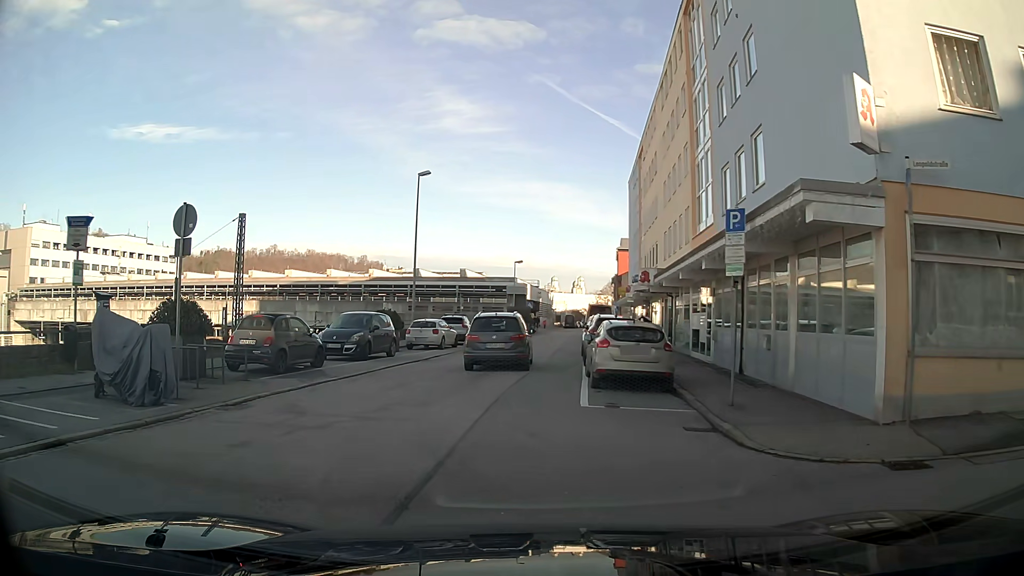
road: residential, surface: asphalt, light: Day
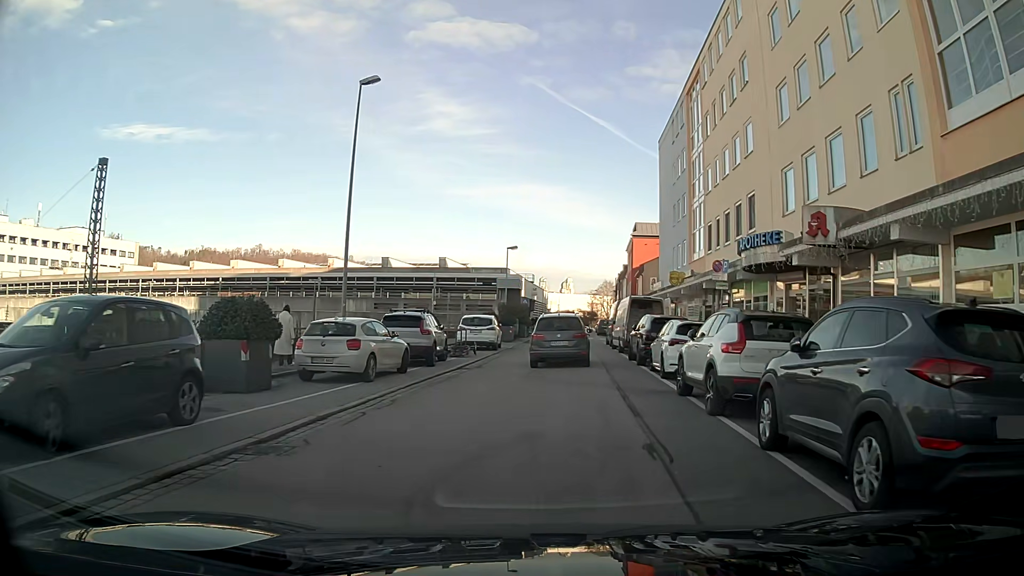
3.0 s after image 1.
(-0.5, +17.1) m; +3°
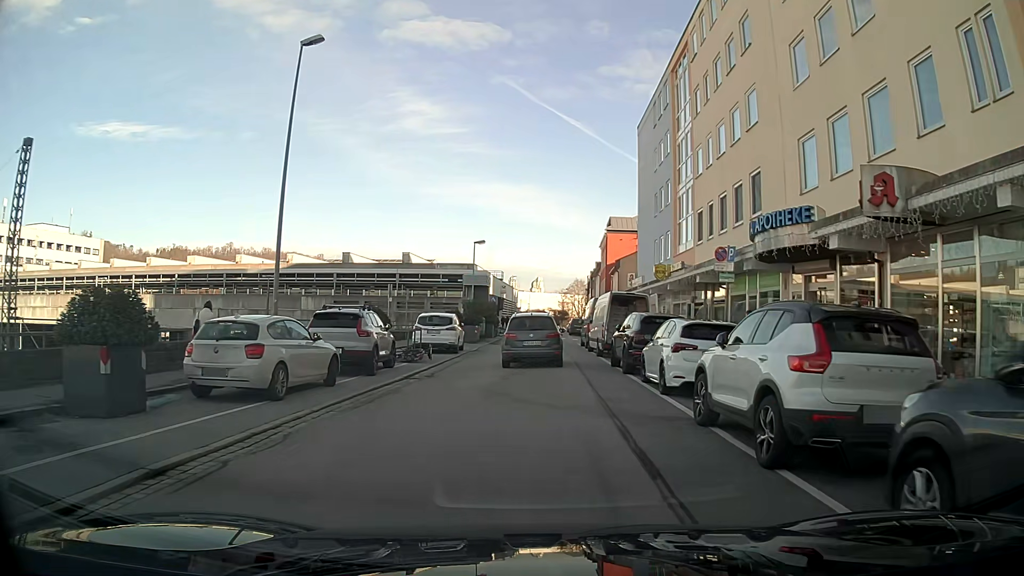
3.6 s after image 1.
(+0.1, +3.9) m; +2°
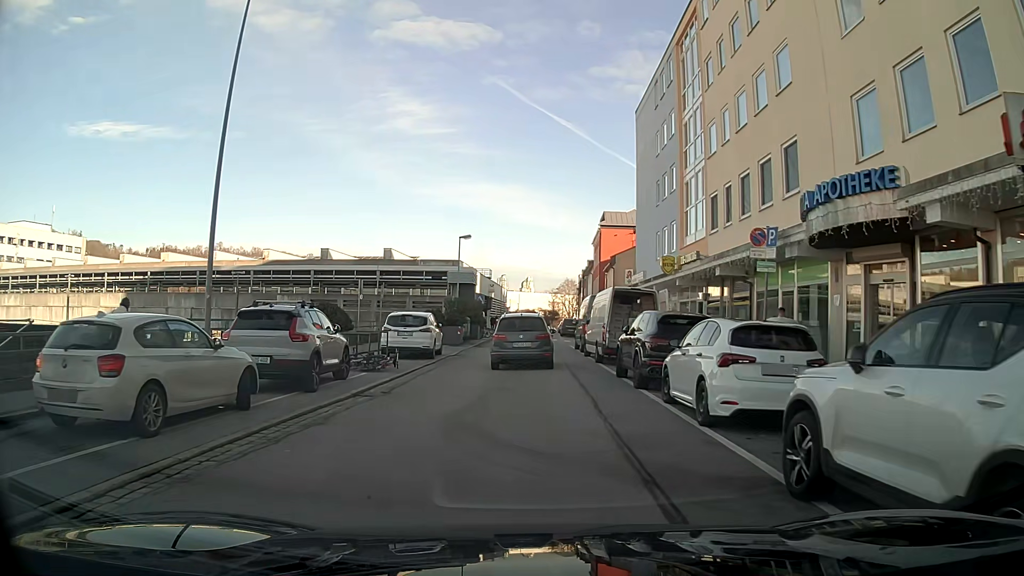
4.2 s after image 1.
(0.0, +3.9) m; +1°
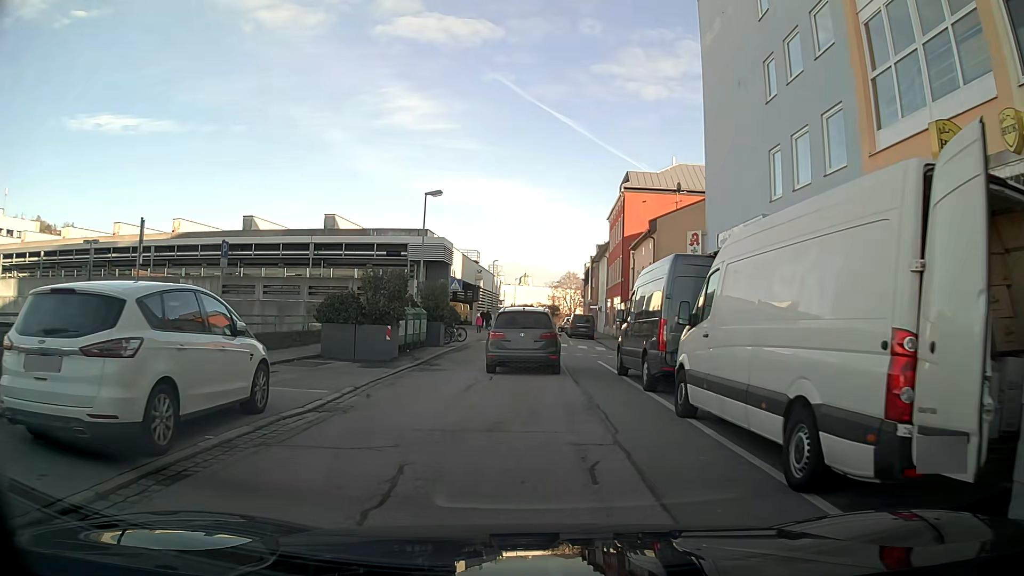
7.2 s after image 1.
(+0.2, +17.9) m; +2°
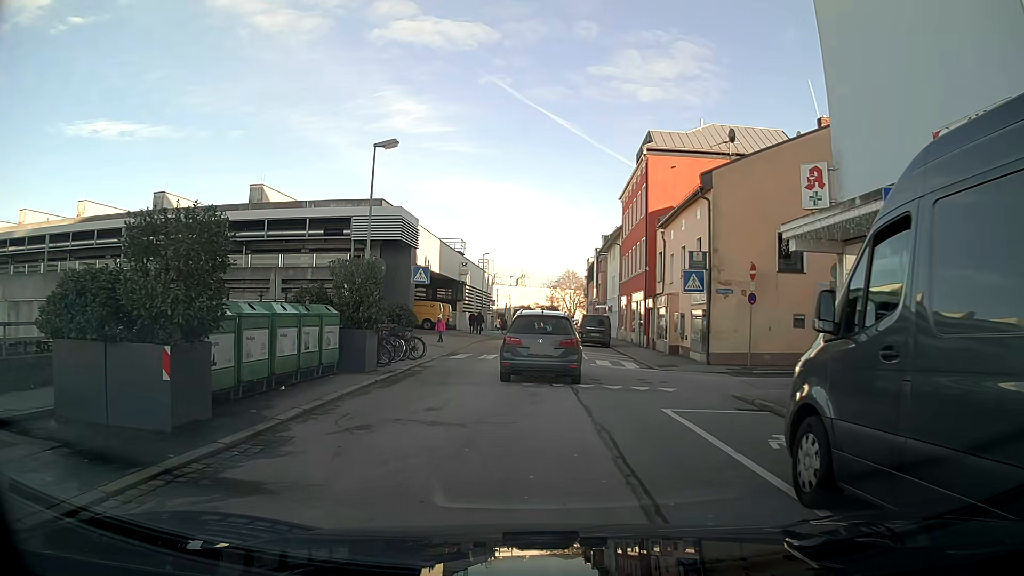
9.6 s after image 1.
(-0.1, +11.8) m; -1°
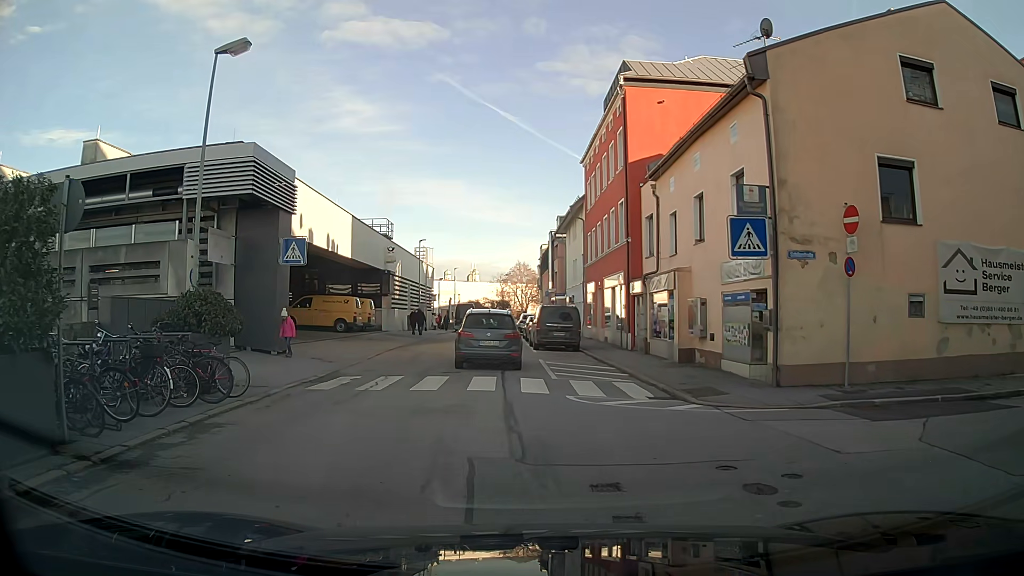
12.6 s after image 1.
(+0.4, +10.5) m; +3°
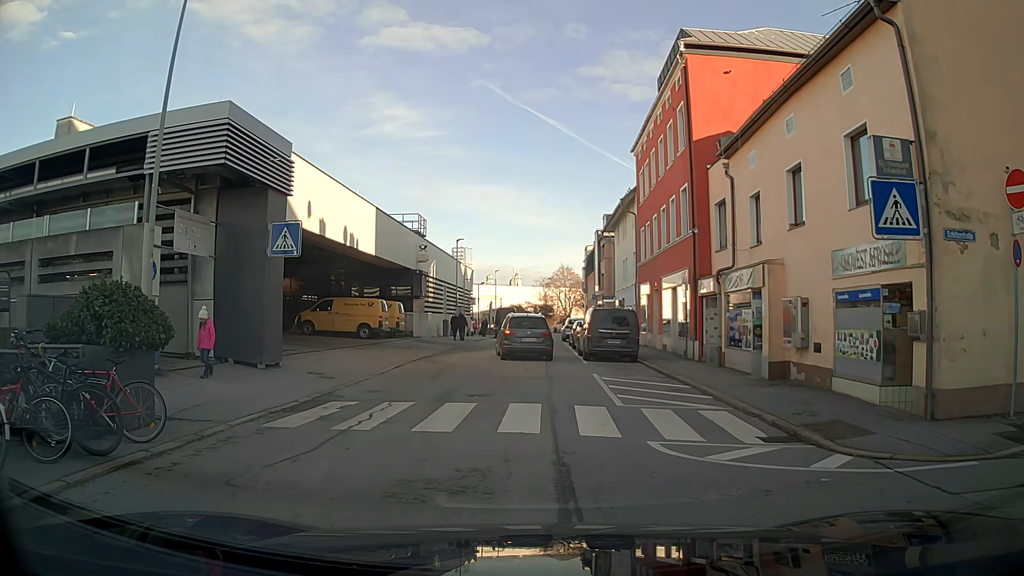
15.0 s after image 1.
(-0.1, +4.1) m; -2°
(0, +10) (0, +20) (0, +30) (0, +40) (0, +50) (+1, +60) (+2, +70) (+3, +80) (+3, +90) (+4, +100) m
